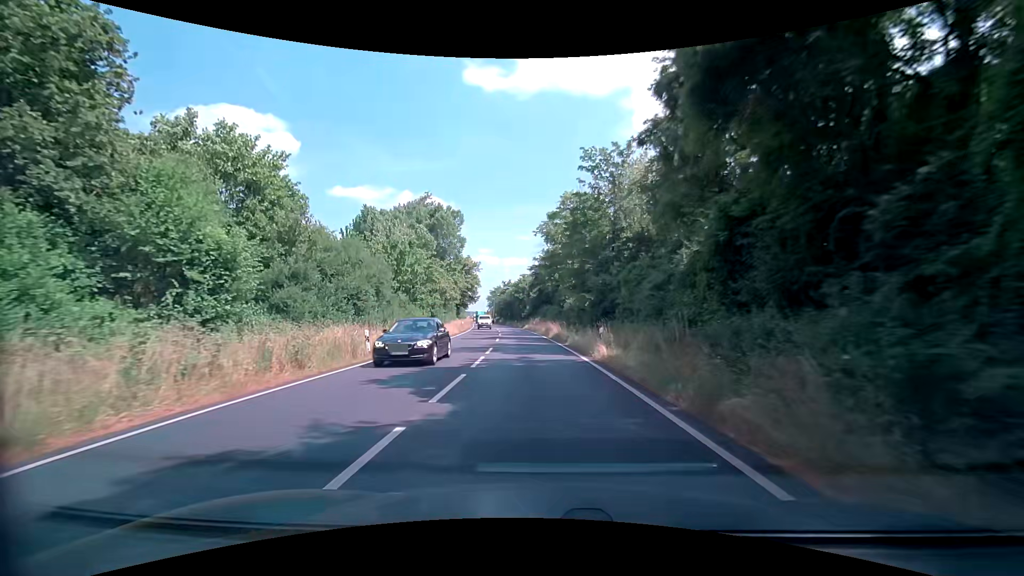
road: primary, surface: asphalt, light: Day
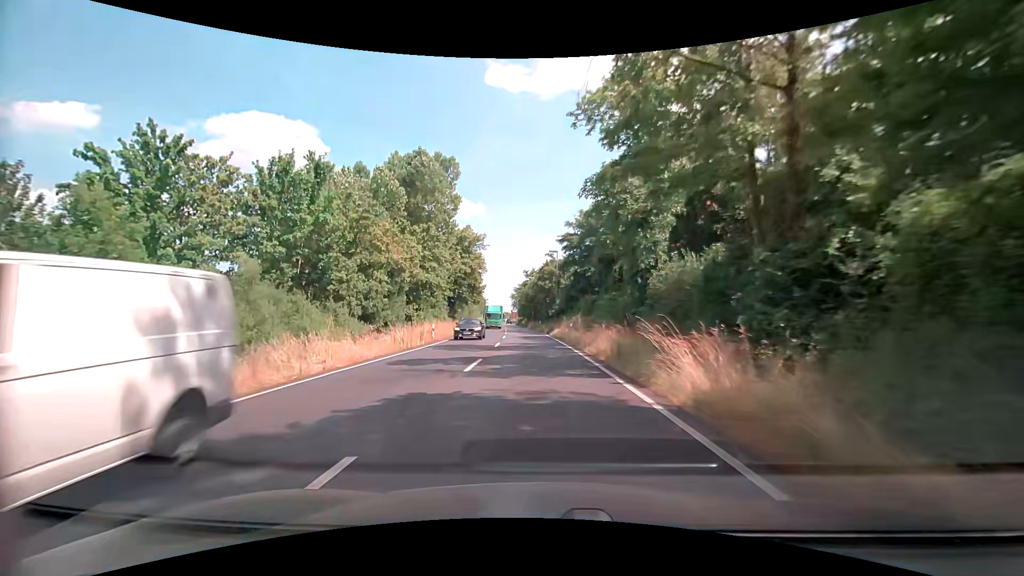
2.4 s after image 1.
(-0.9, +31.5) m; -3°
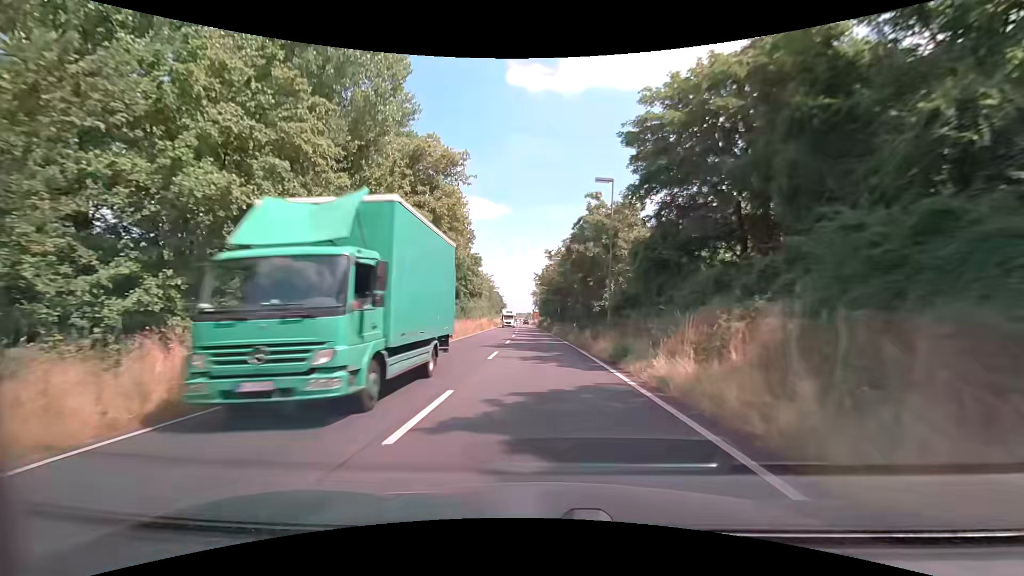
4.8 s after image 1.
(-0.8, +31.5) m; -3°
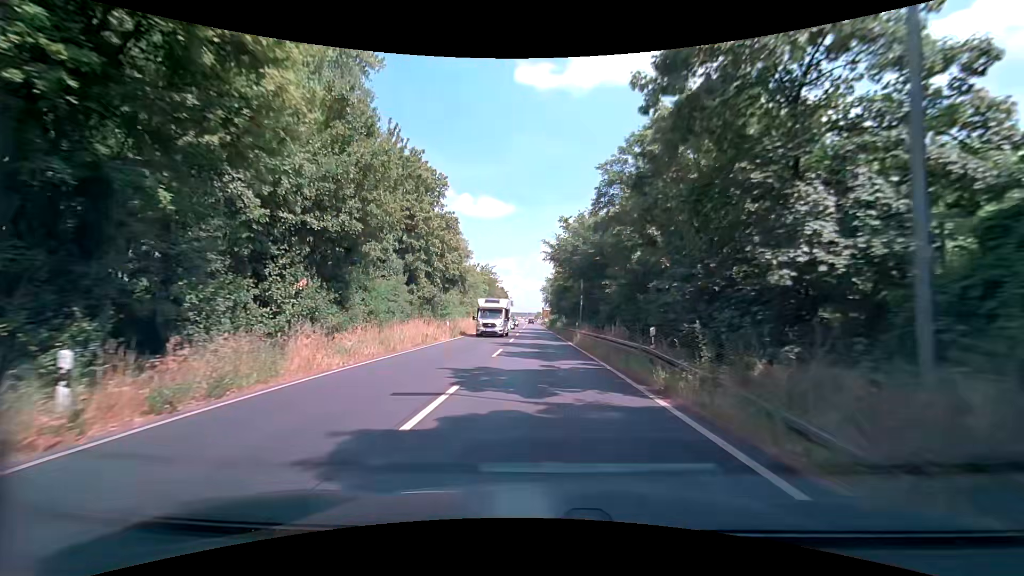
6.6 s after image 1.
(-0.1, +23.4) m; 0°
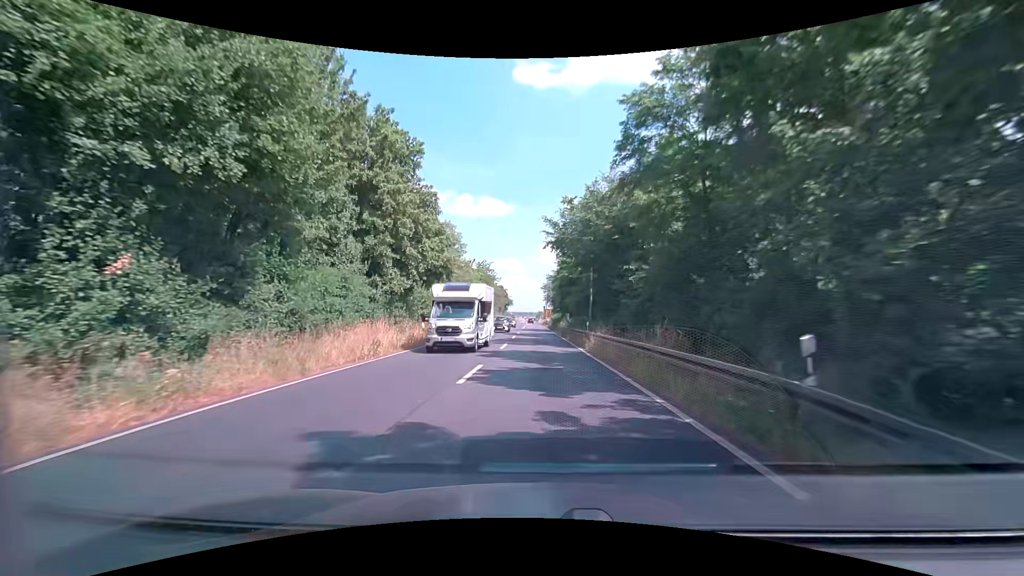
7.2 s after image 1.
(0.0, +7.8) m; -1°
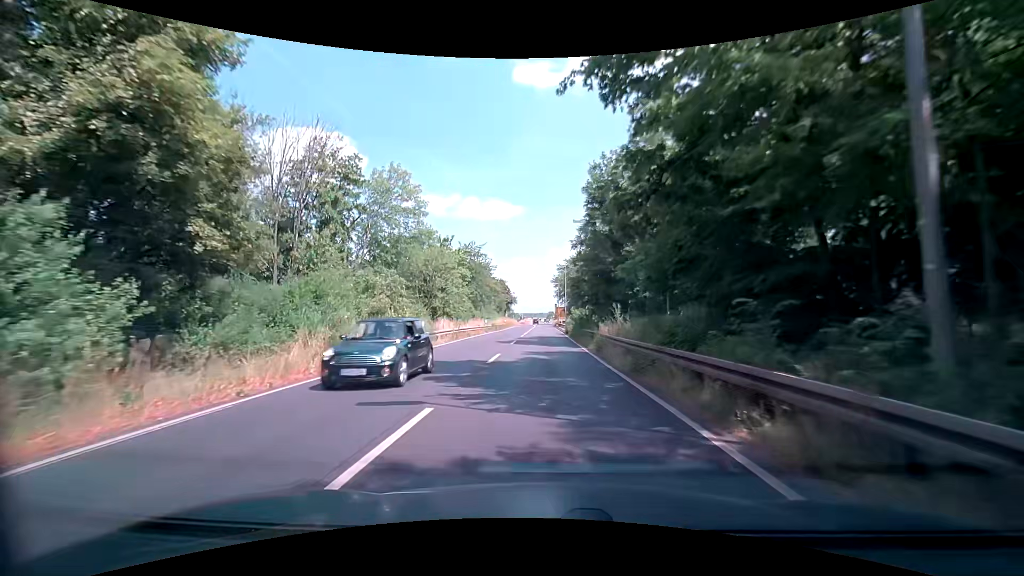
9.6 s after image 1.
(+0.2, +30.8) m; 0°
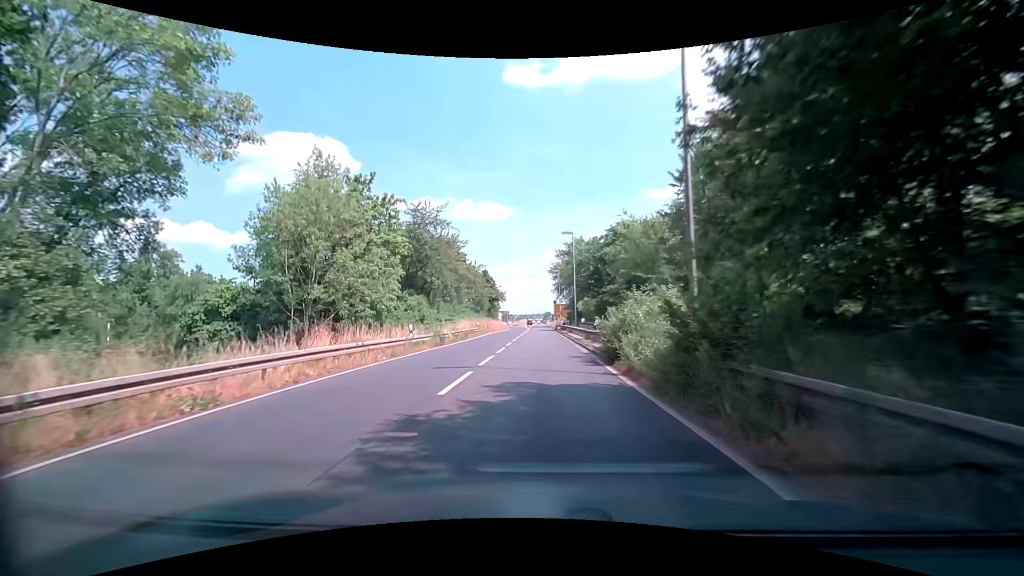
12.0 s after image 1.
(-0.2, +30.5) m; 0°
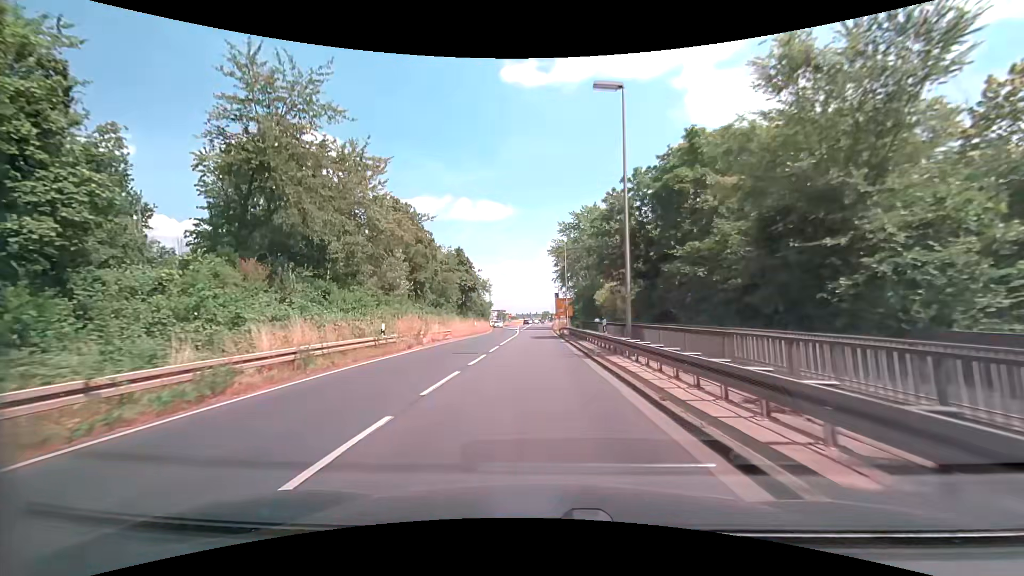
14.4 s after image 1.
(-0.2, +30.1) m; 0°
(0, +10) (0, +20) (0, +30) (0, +40) (0, +50) (0, +60) (0, +70) (0, +80) (0, +90) (0, +100) m
